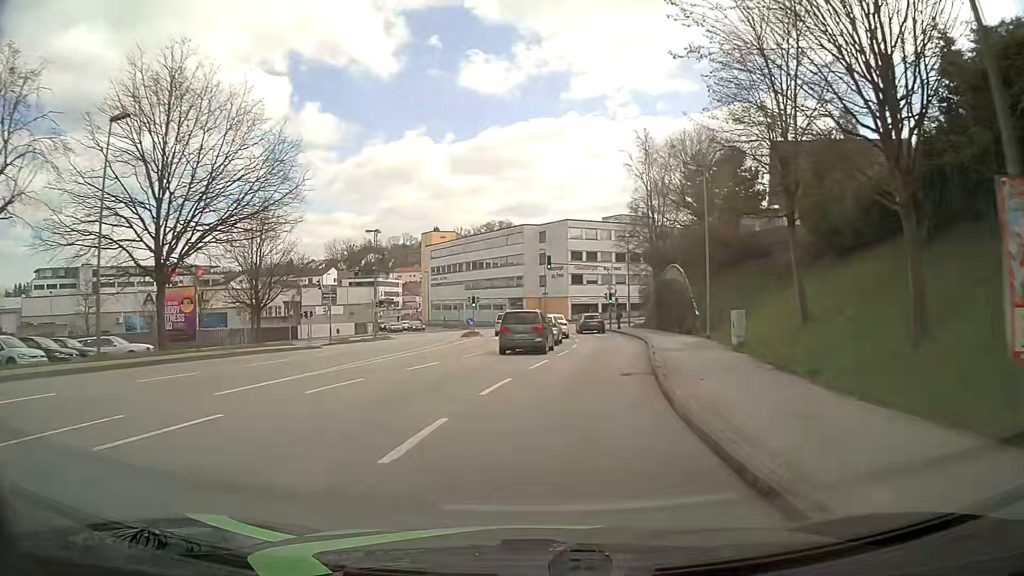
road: tertiary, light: Day
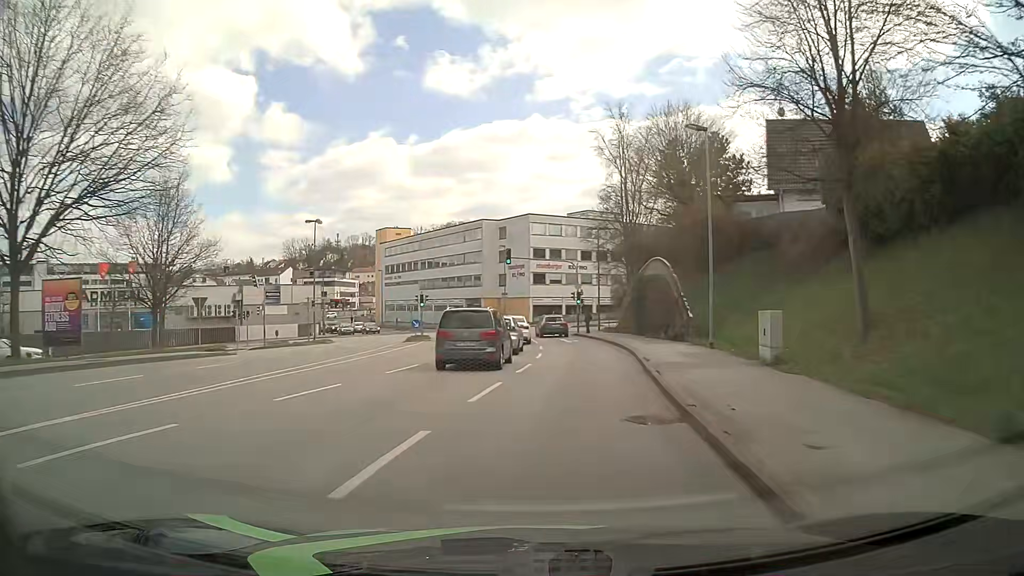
(+0.2, +6.9) m; +3°
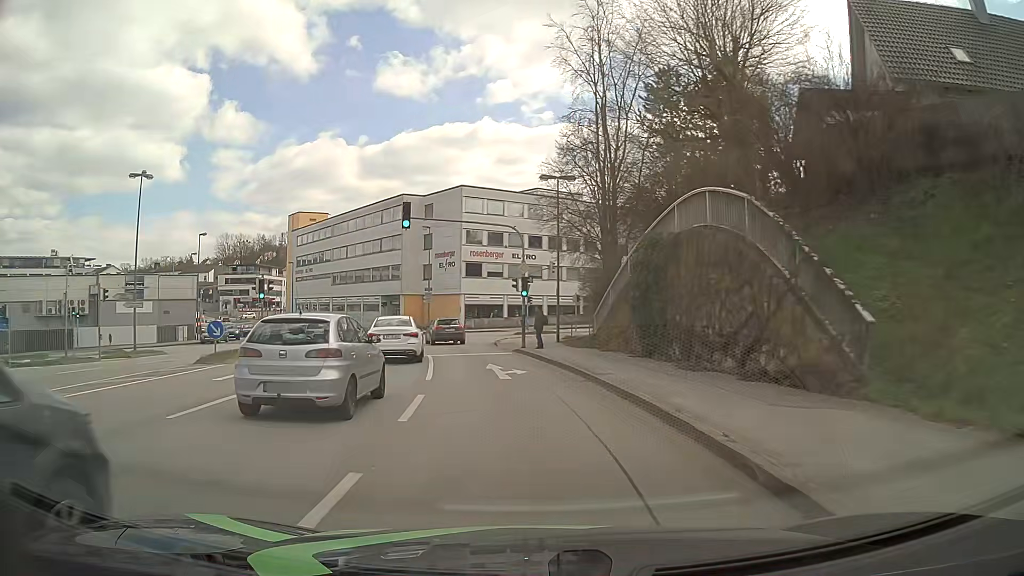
(+1.4, +20.0) m; +5°
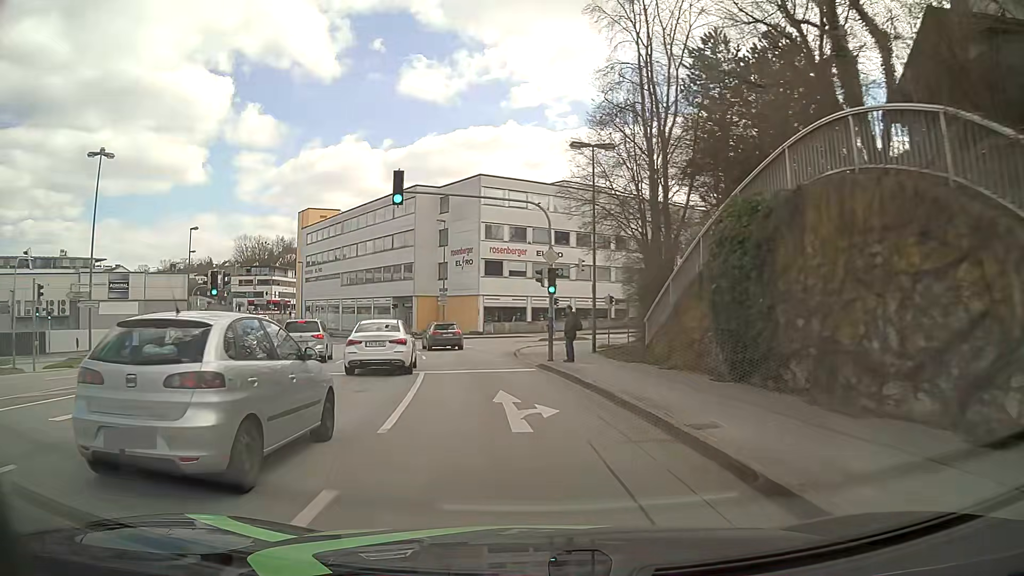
(-0.1, +6.7) m; -2°
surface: asphalt
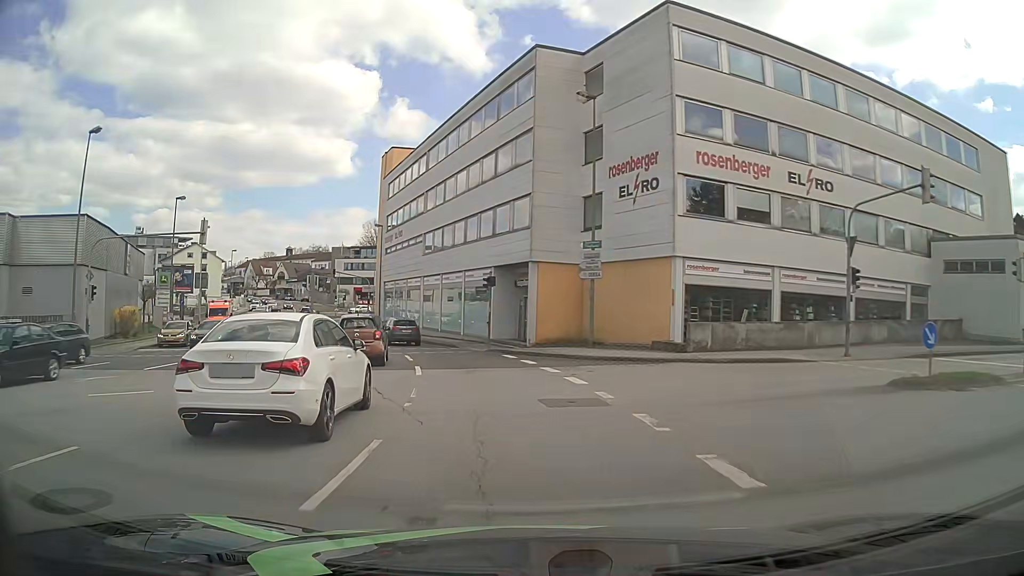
(-3.9, +33.1) m; -13°
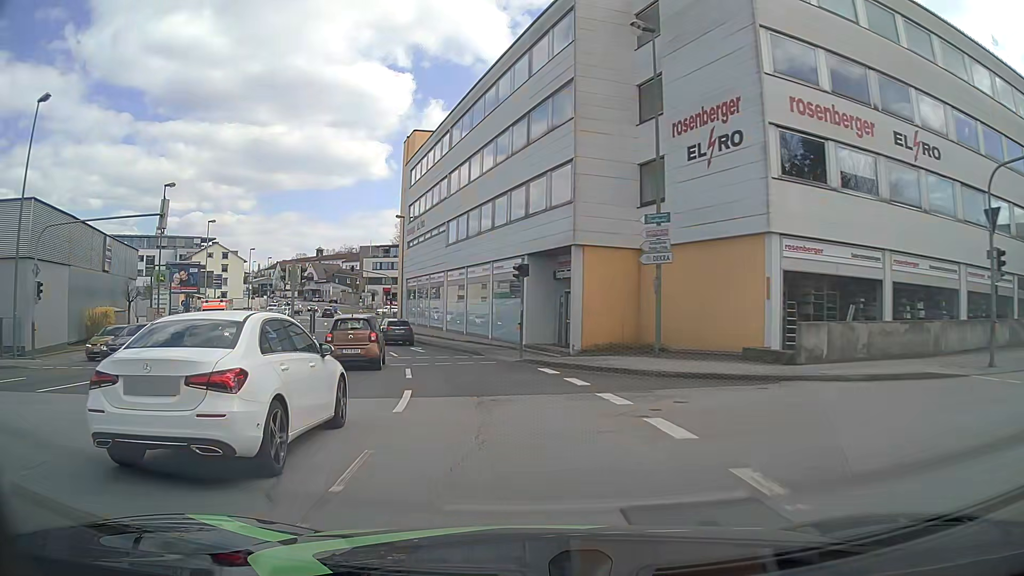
(-0.2, +6.8) m; -3°
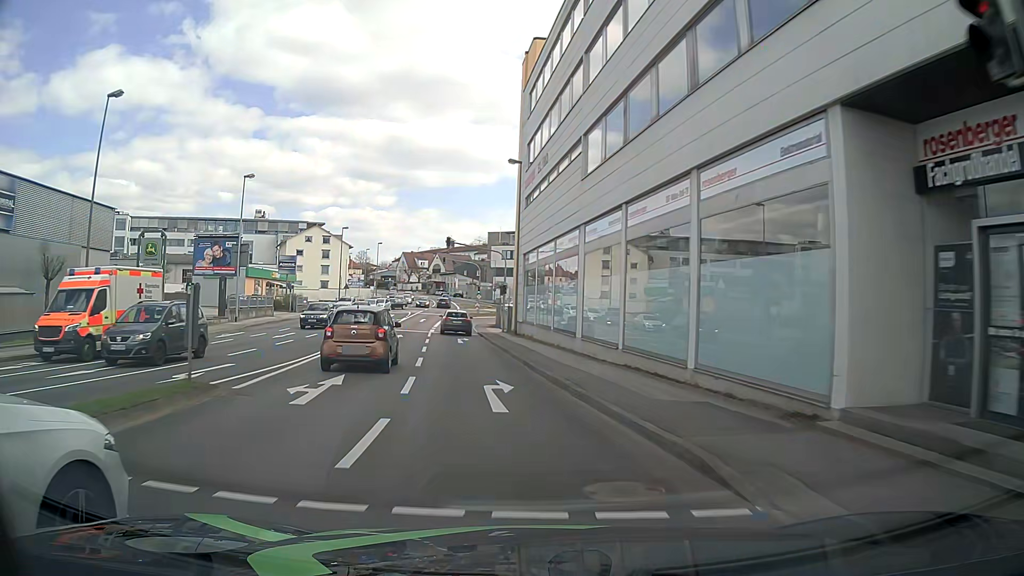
(-2.2, +20.5) m; -13°
